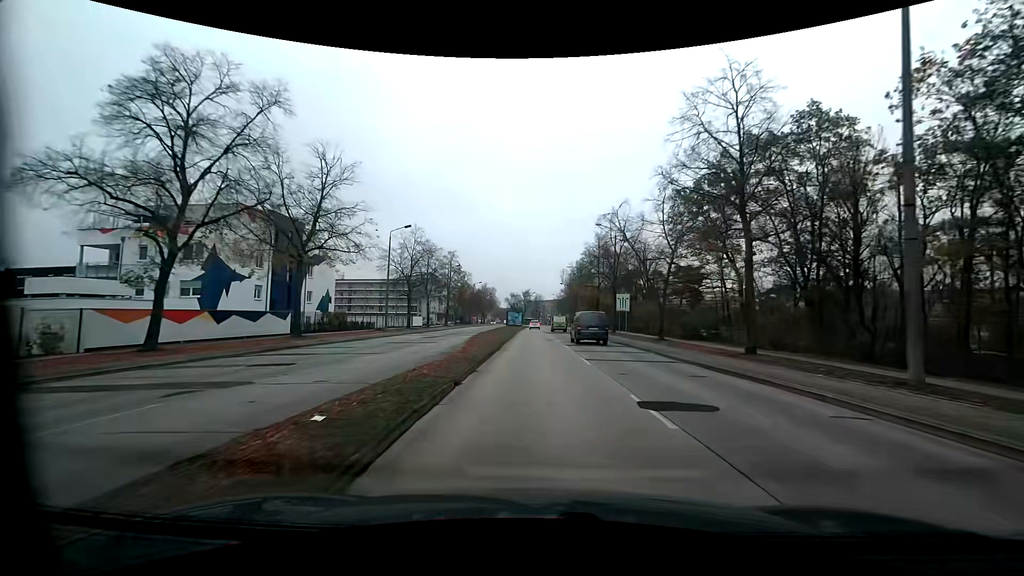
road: tertiary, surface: concrete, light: Day
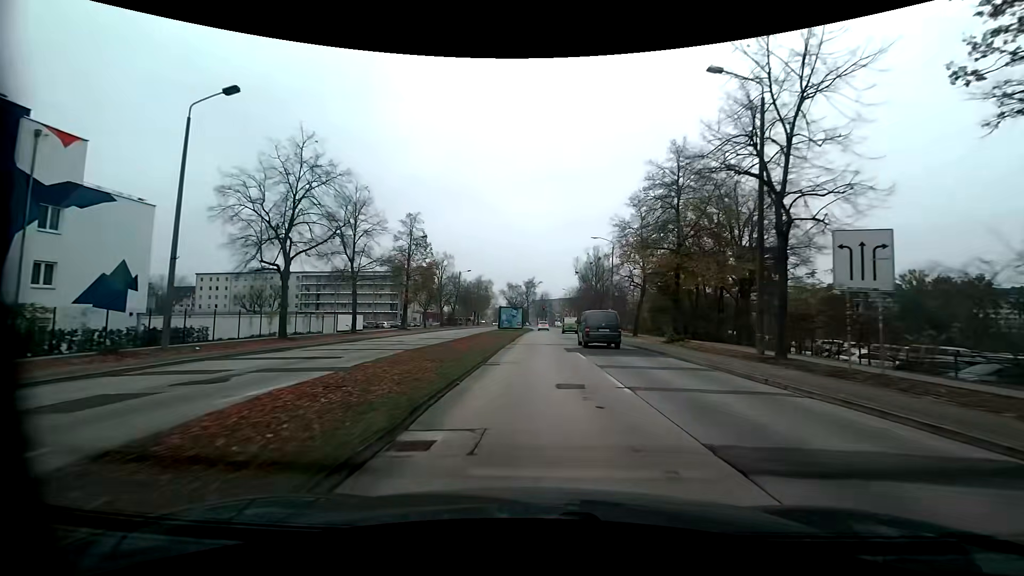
(-0.3, +33.0) m; 0°
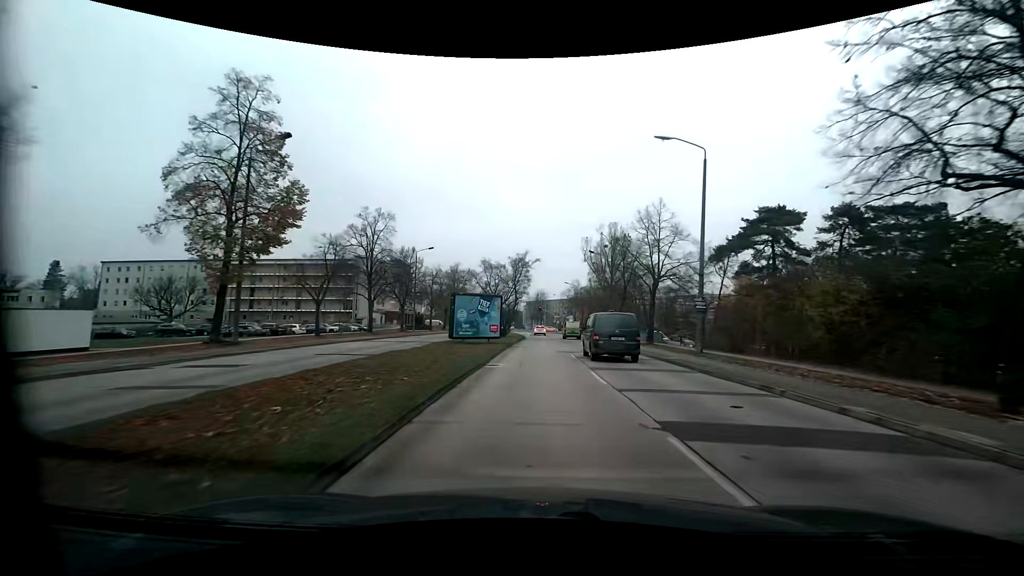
(0.0, +33.6) m; +1°
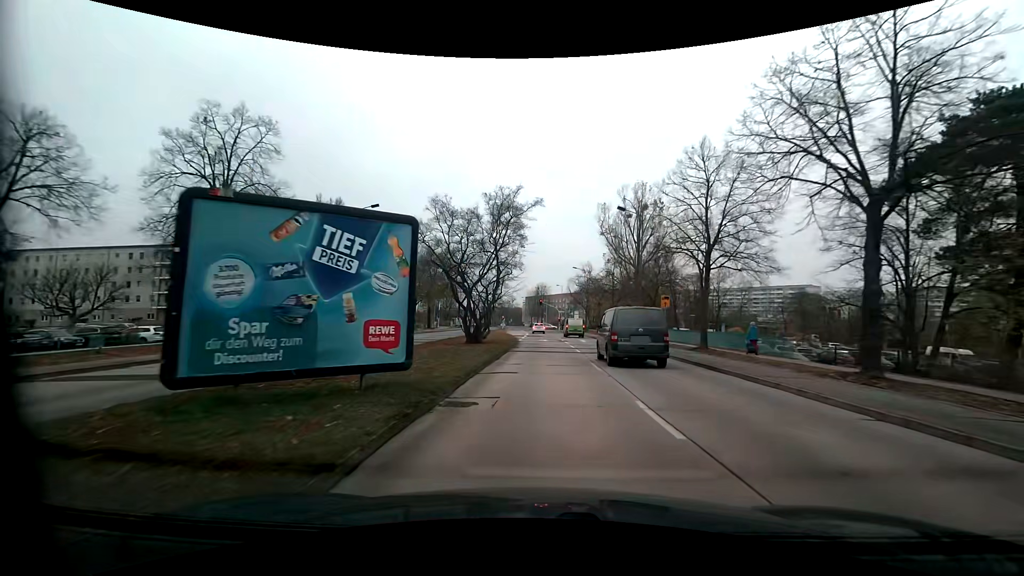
(-0.1, +23.4) m; 0°
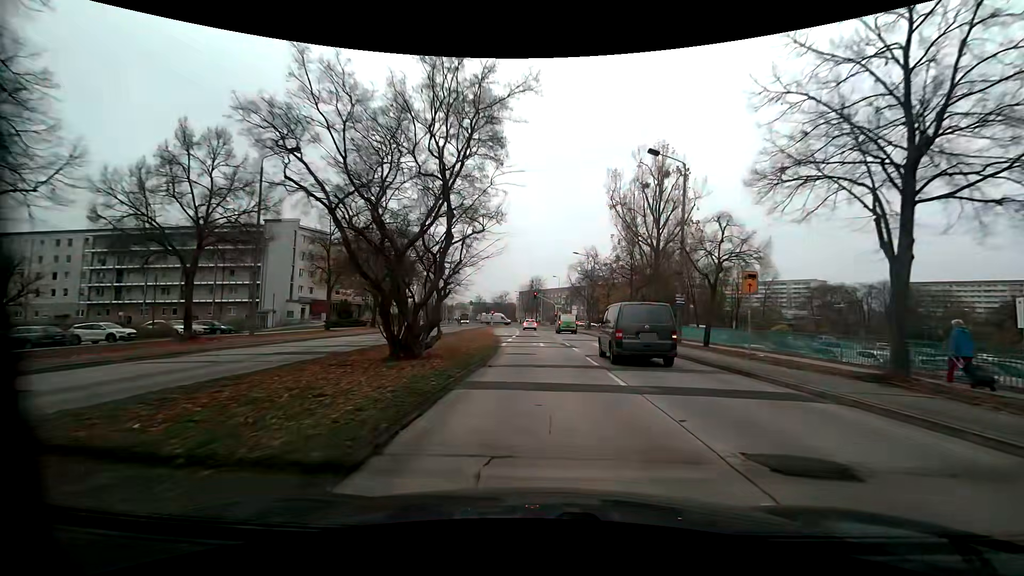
(+0.1, +13.6) m; +1°
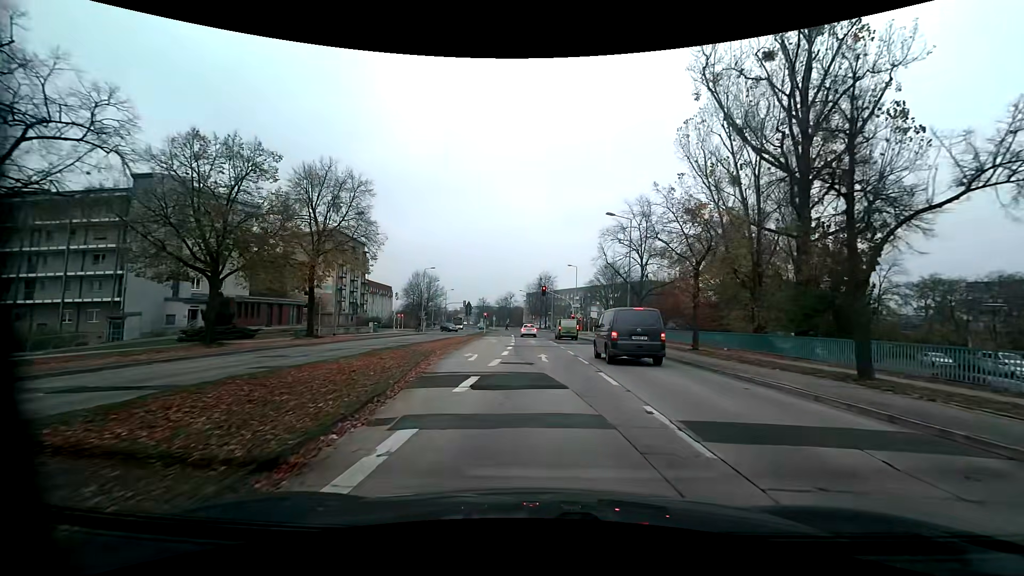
(-0.1, +27.5) m; -1°
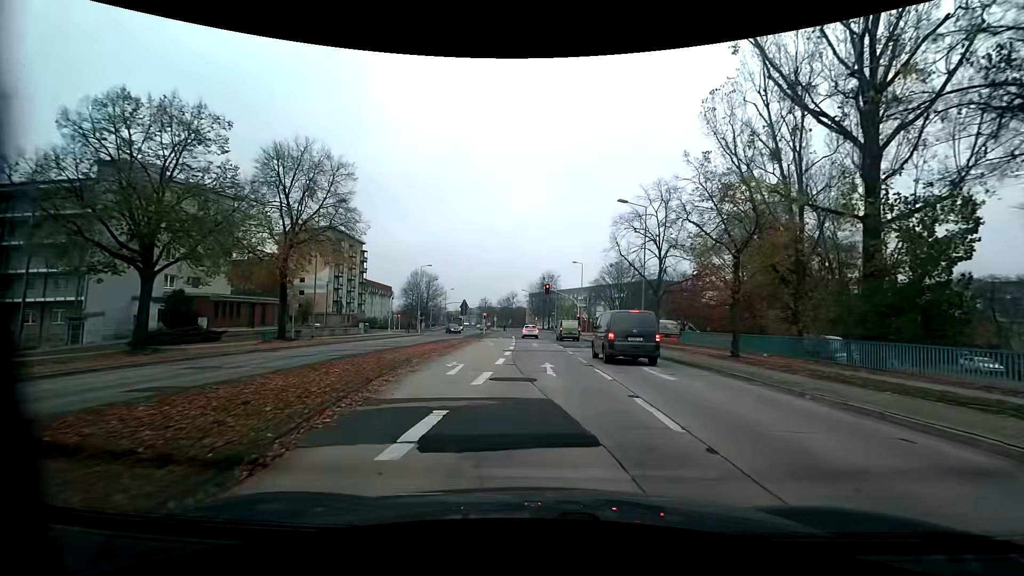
(0.0, +4.8) m; 0°
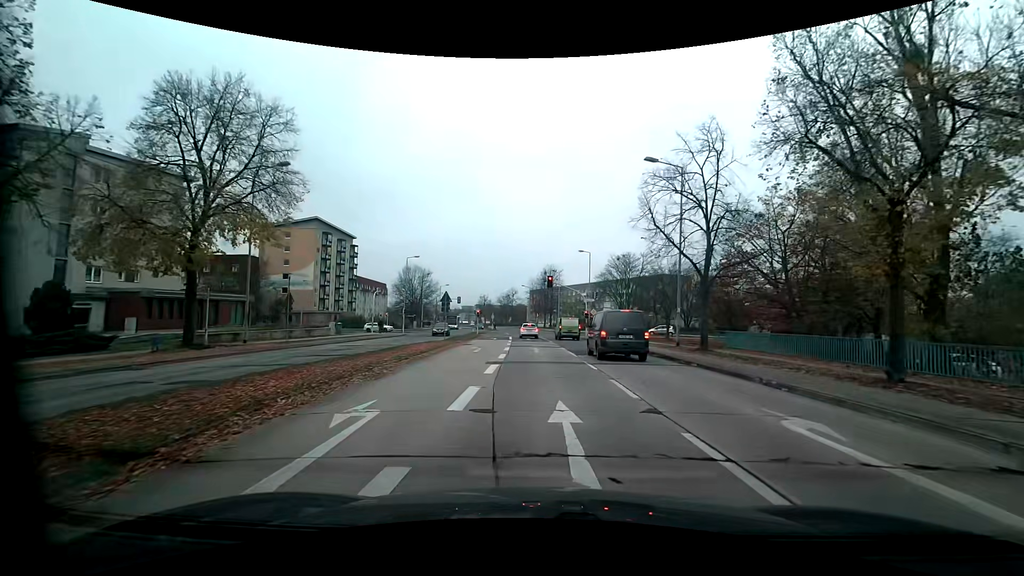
(0.0, +9.1) m; -1°
(0, +10) (0, +20) (+1, +30) (0, +40) (0, +50) (0, +60) (-1, +70) (-2, +80) (-3, +90) (-3, +100) m
